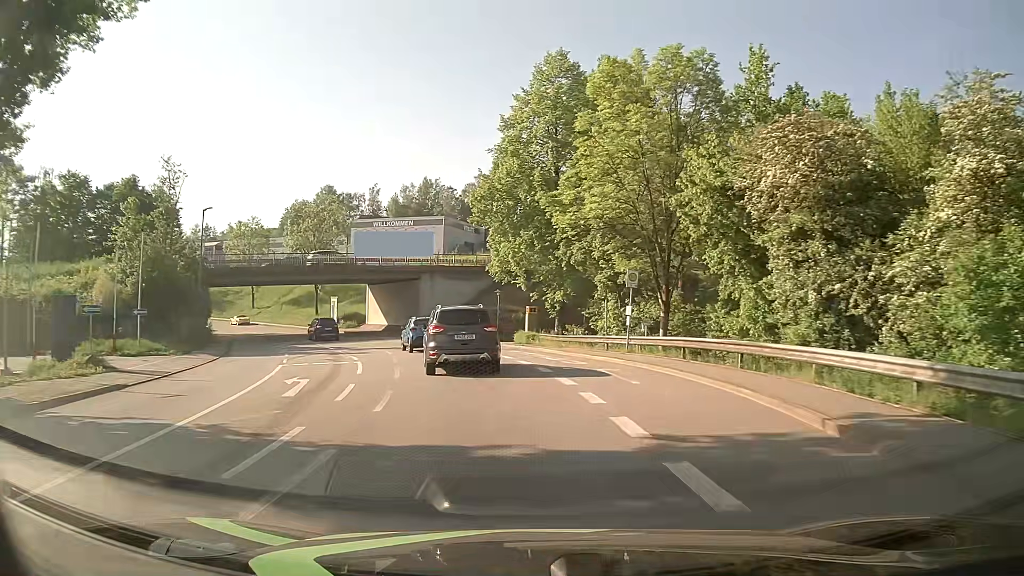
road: tertiary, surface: asphalt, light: Day
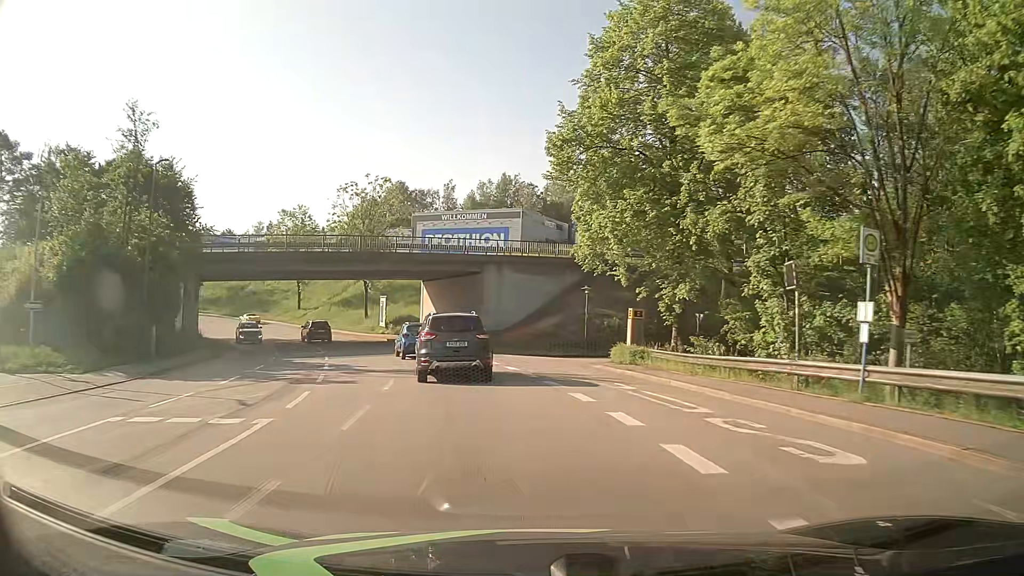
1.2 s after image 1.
(-0.9, +13.8) m; -7°
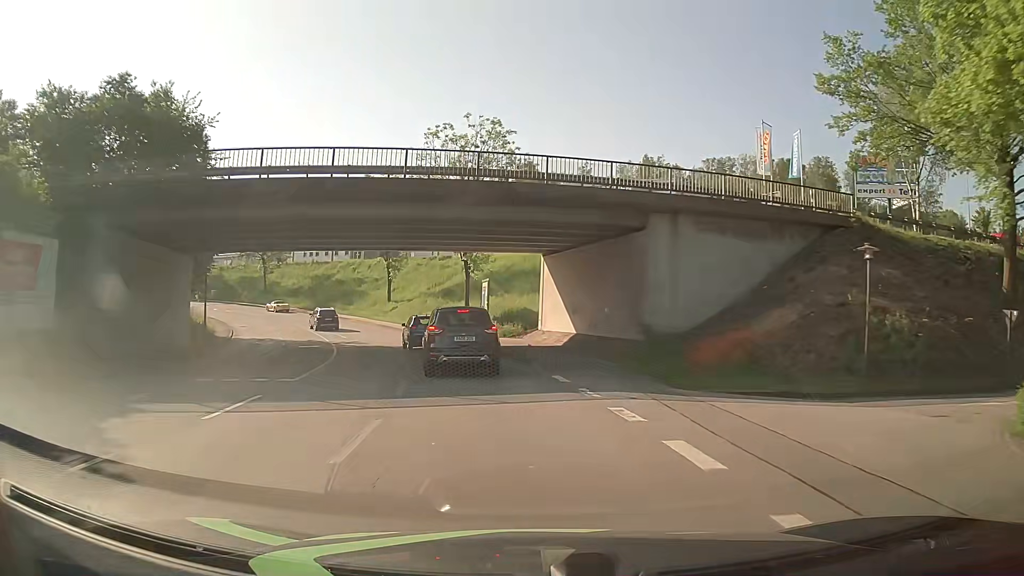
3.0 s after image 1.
(-2.1, +20.5) m; -11°
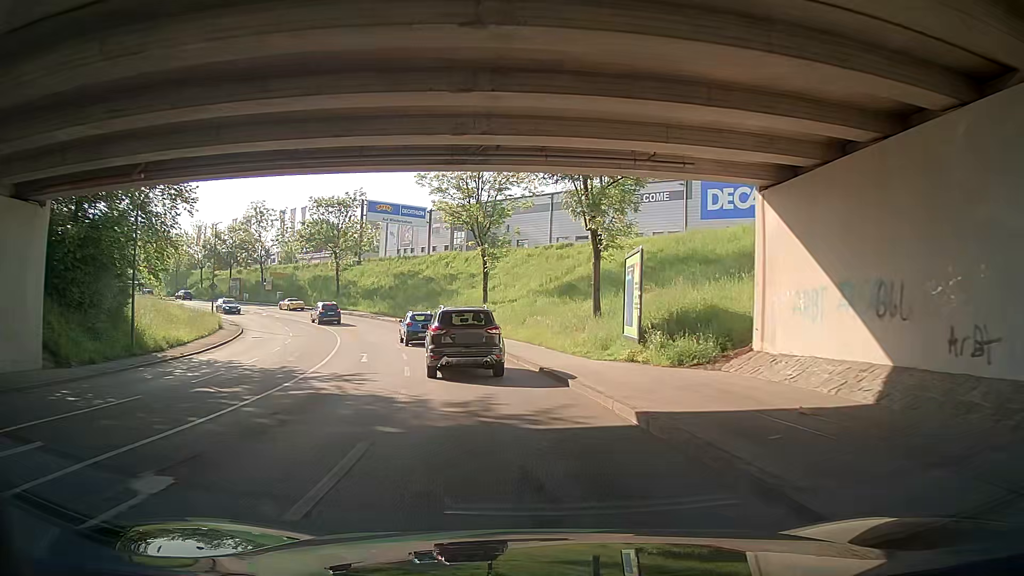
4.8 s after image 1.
(-1.9, +20.1) m; -11°
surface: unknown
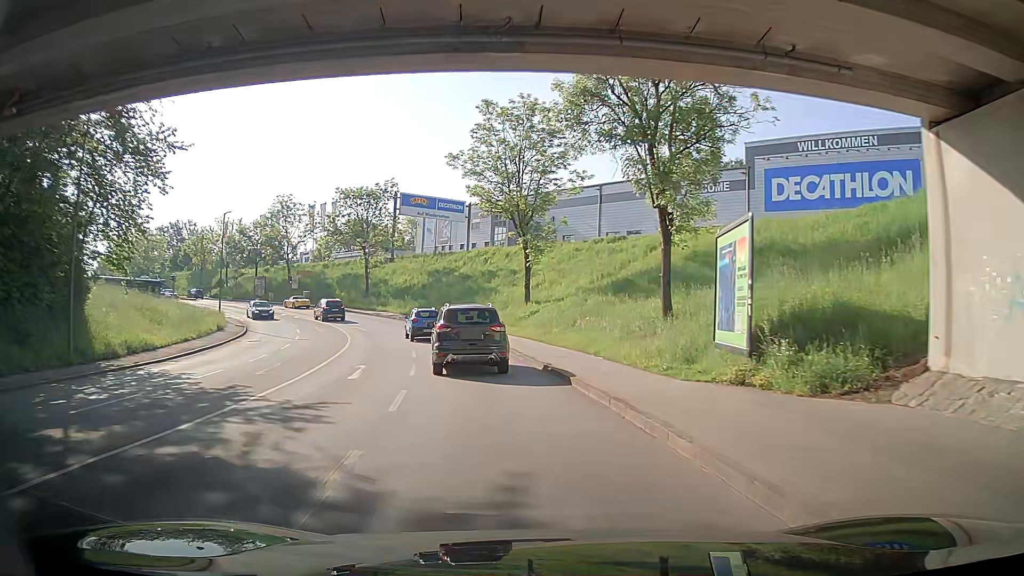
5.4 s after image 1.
(0.0, +6.5) m; -4°
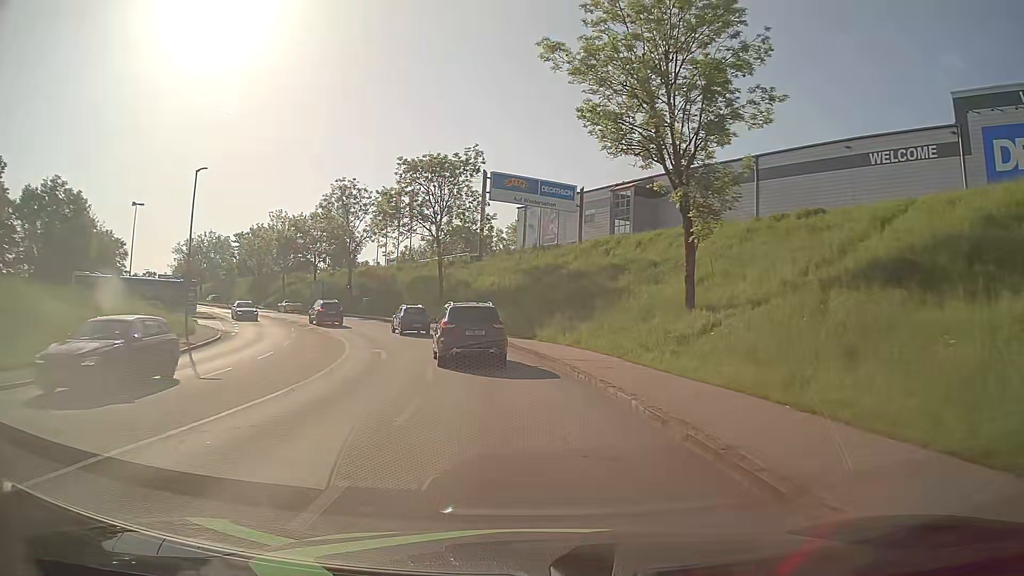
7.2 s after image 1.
(-2.2, +19.7) m; -9°
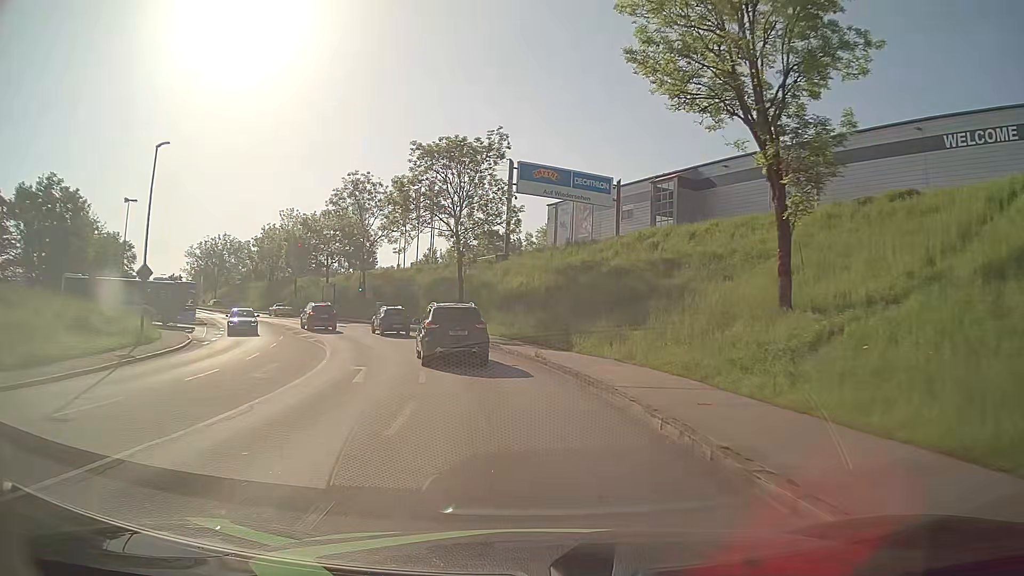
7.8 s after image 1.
(-0.2, +6.7) m; -3°
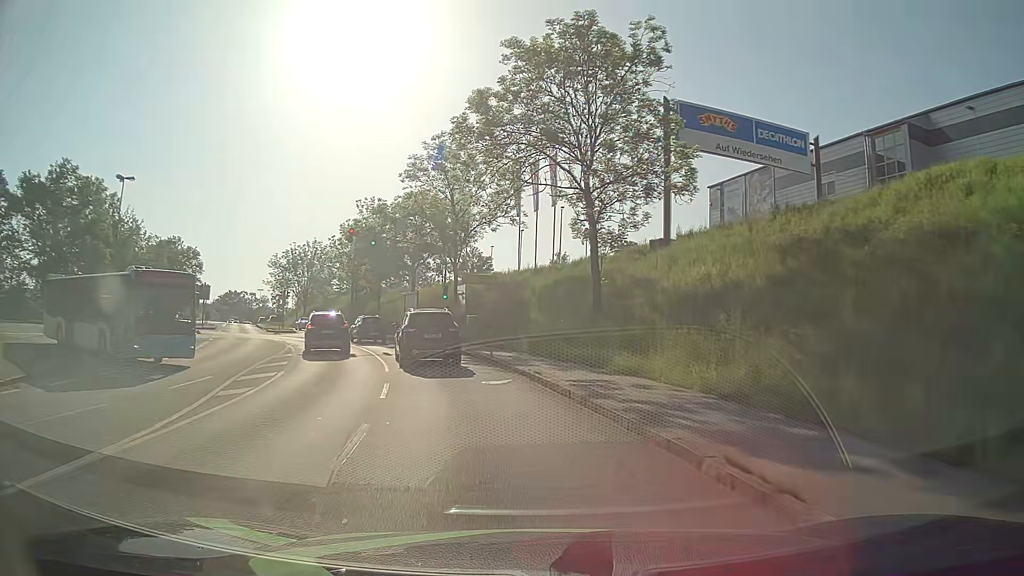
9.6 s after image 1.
(-1.9, +20.2) m; -12°
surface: asphalt
(-1, +10) (-2, +20) (-5, +29) (-9, +39) (-13, +48) (-18, +57) (-23, +65) (-27, +74) (-32, +83) (-37, +92) m
